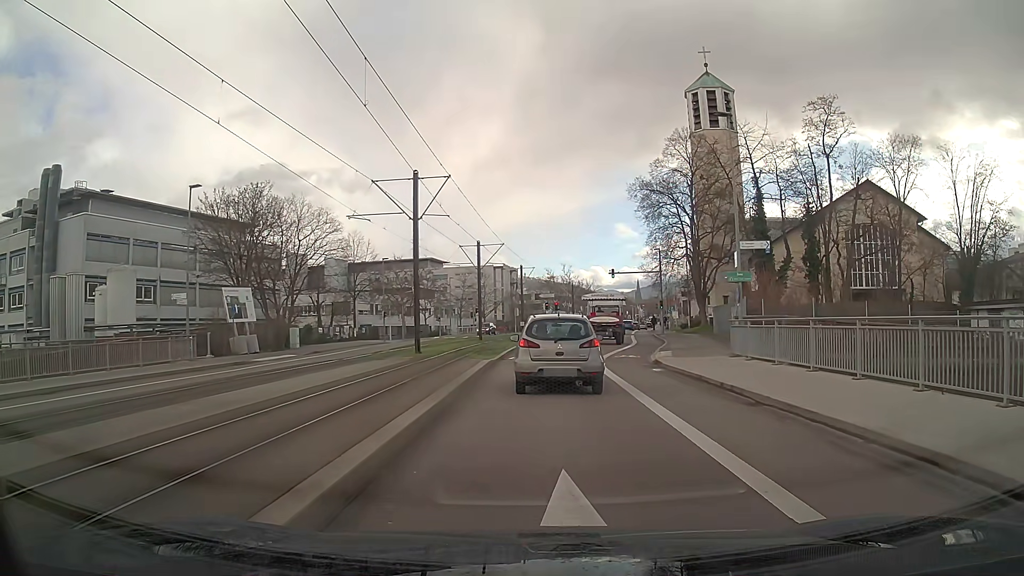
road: secondary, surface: asphalt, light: Day
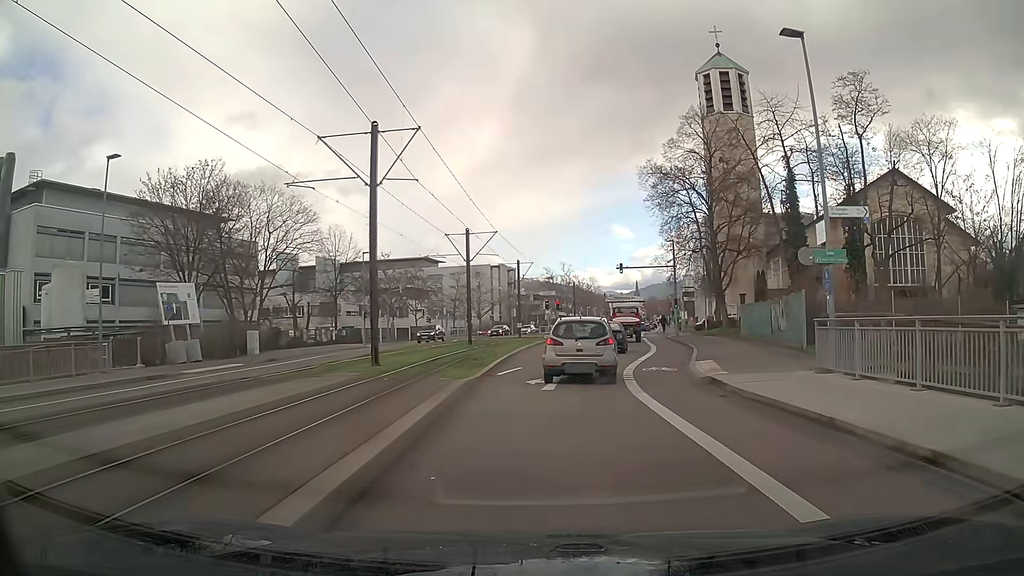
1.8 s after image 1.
(0.0, +7.5) m; 0°
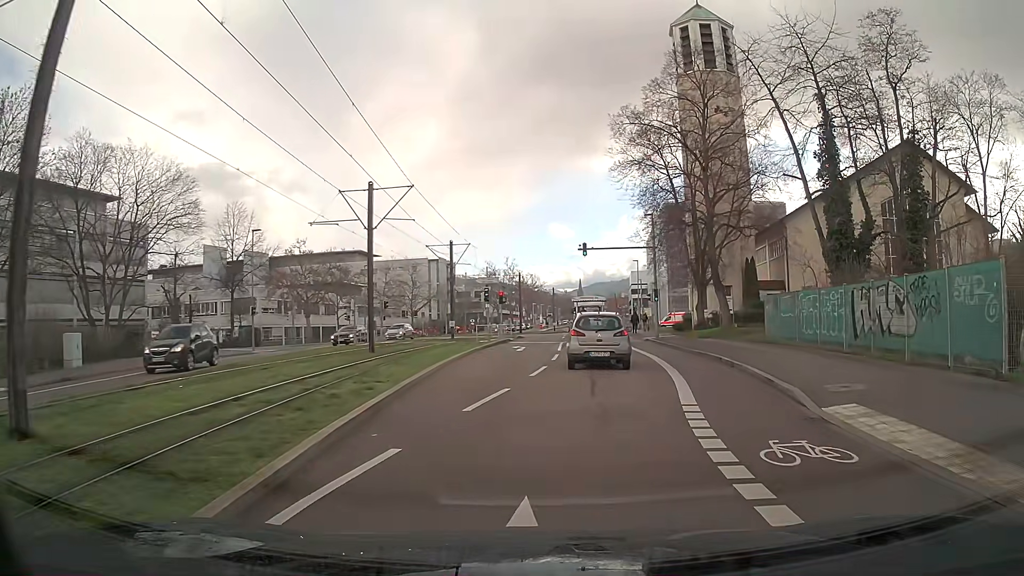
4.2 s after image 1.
(+0.5, +14.0) m; +6°
